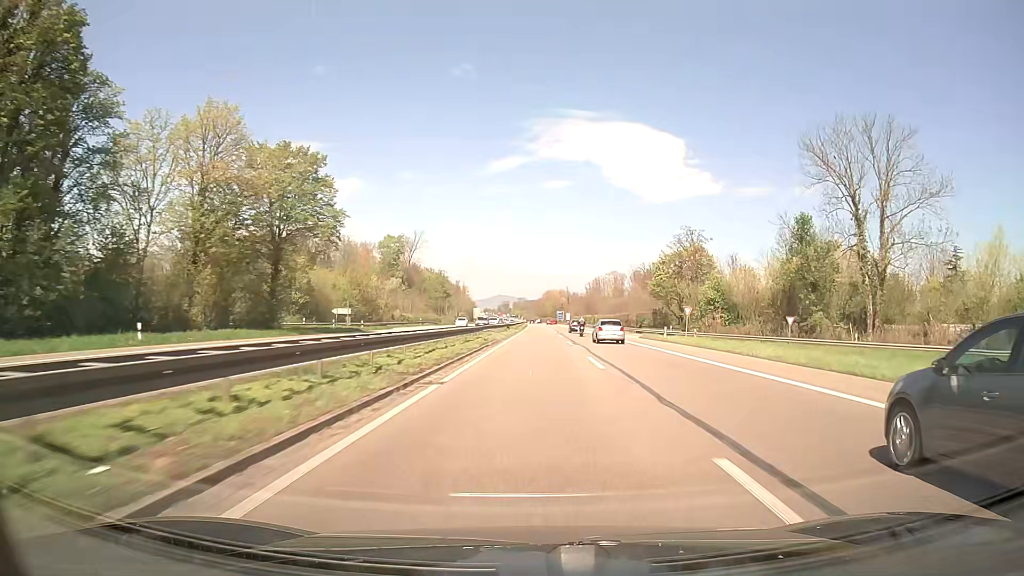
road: trunk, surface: asphalt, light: Day
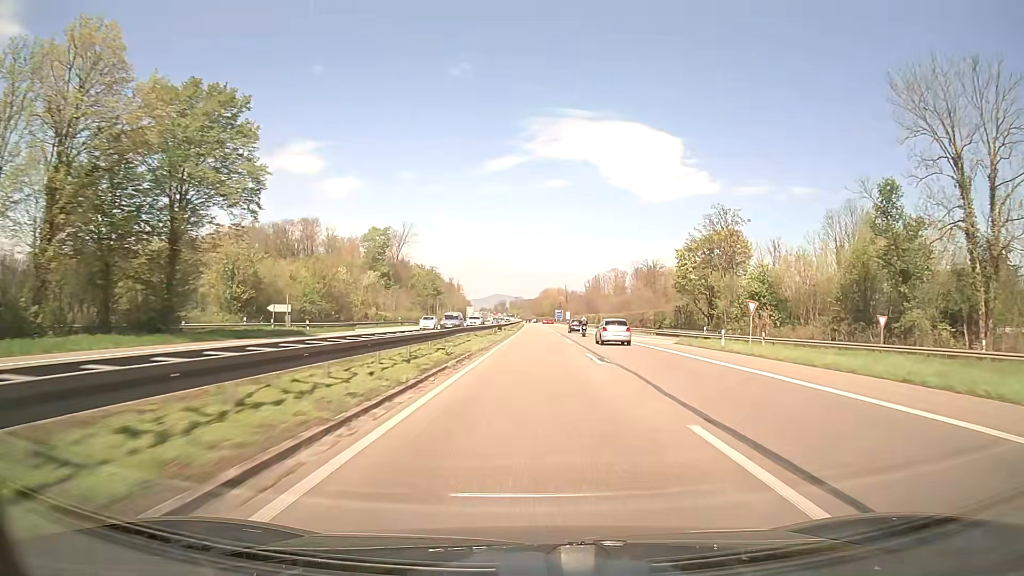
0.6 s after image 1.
(0.0, +16.3) m; 0°
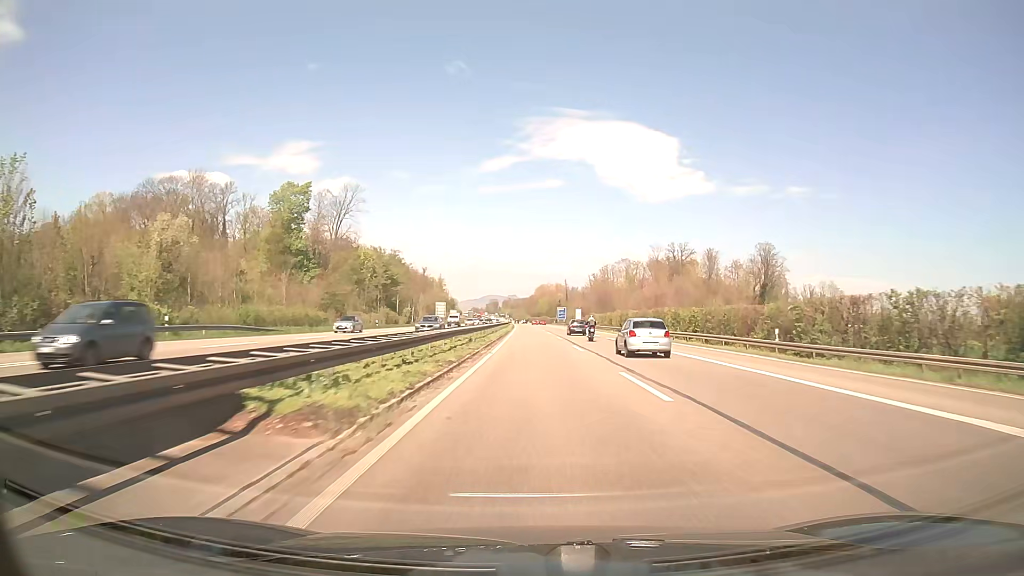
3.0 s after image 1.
(+0.4, +64.7) m; 0°
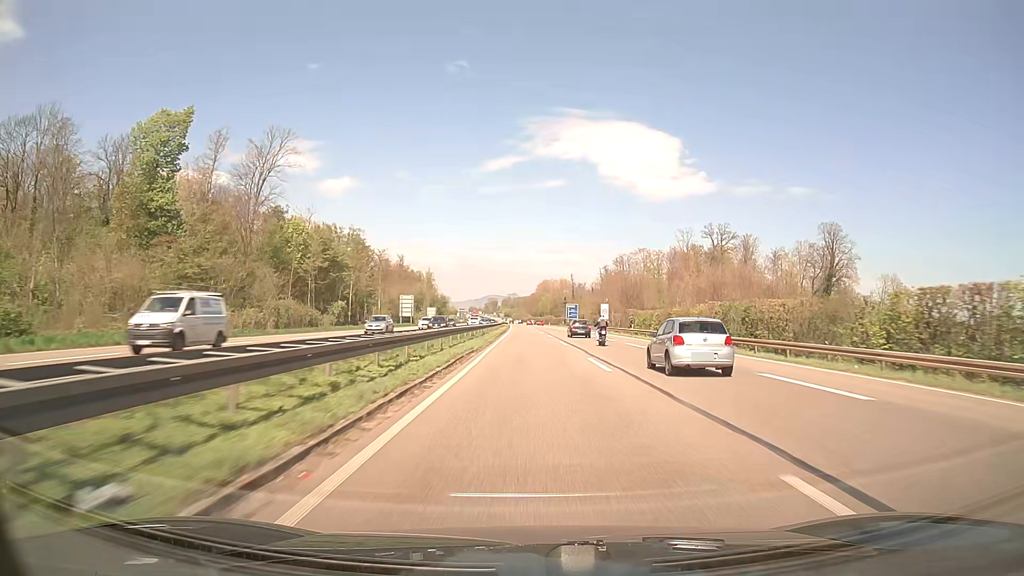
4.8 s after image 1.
(0.0, +48.2) m; 0°
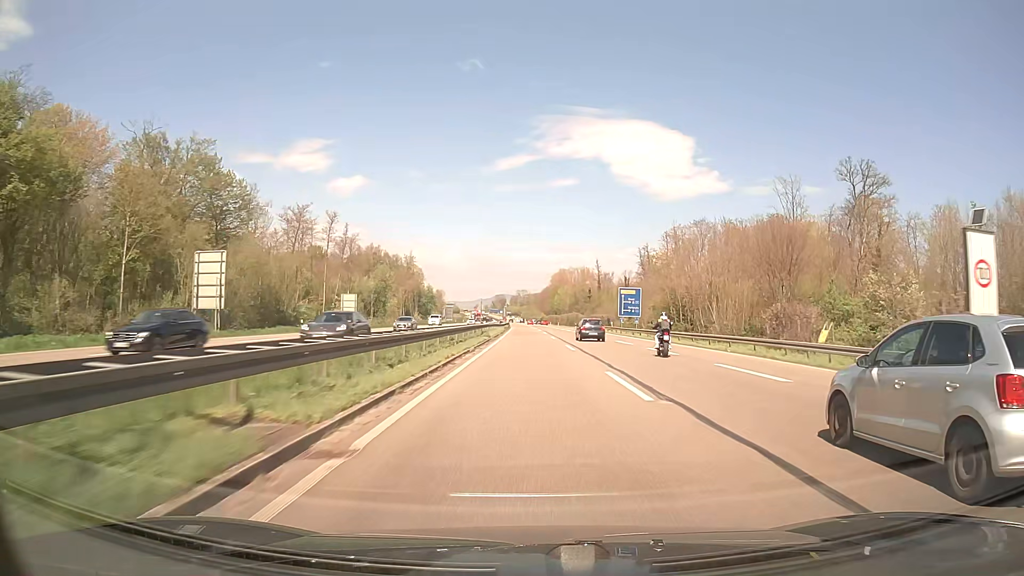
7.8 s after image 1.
(-0.6, +80.0) m; -1°
(0, +10) (0, +20) (0, +30) (0, +40) (0, +50) (0, +60) (0, +70) (-1, +80) (-1, +90) (-1, +100) m
